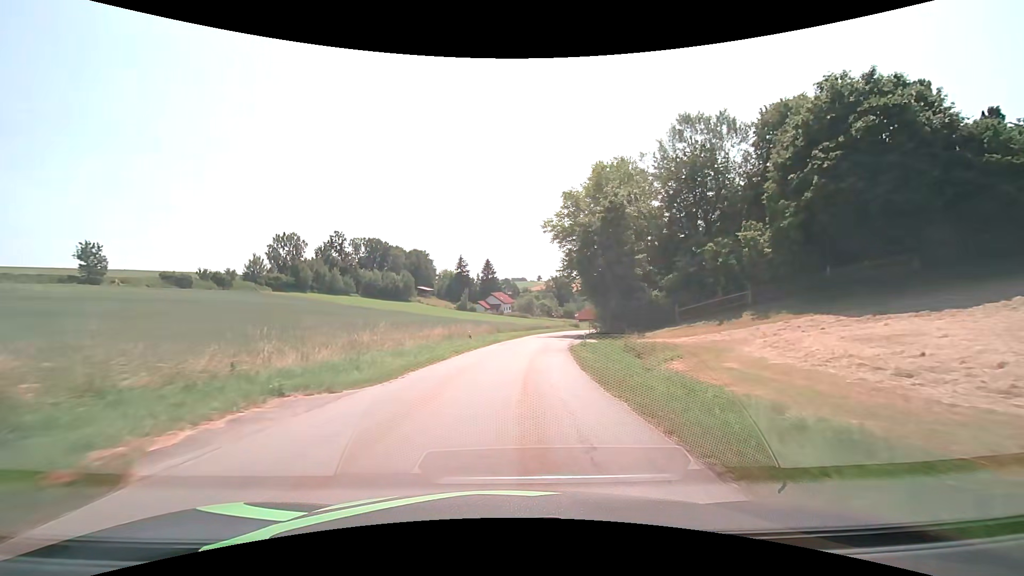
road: tertiary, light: Day
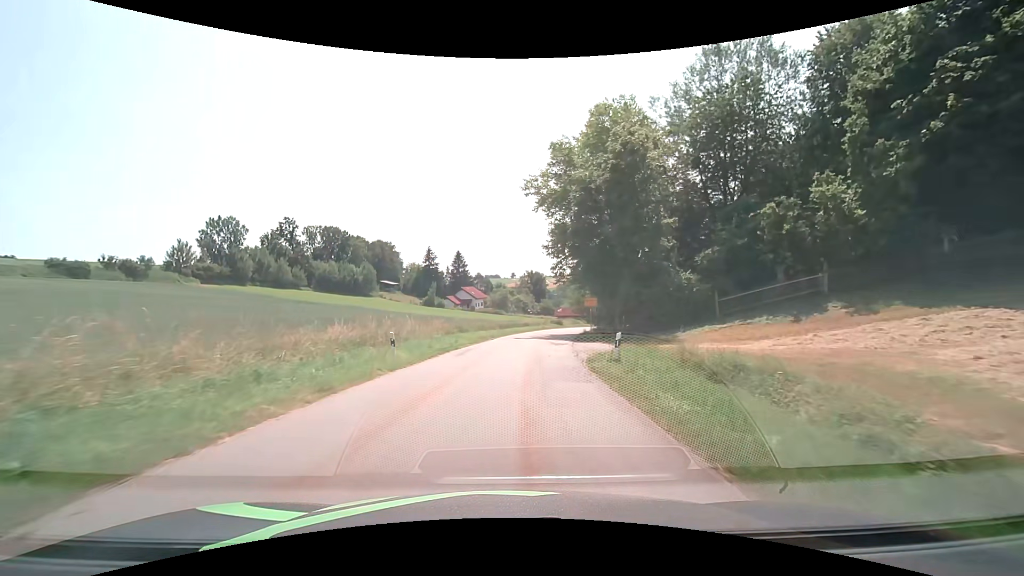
(+0.4, +15.3) m; +3°
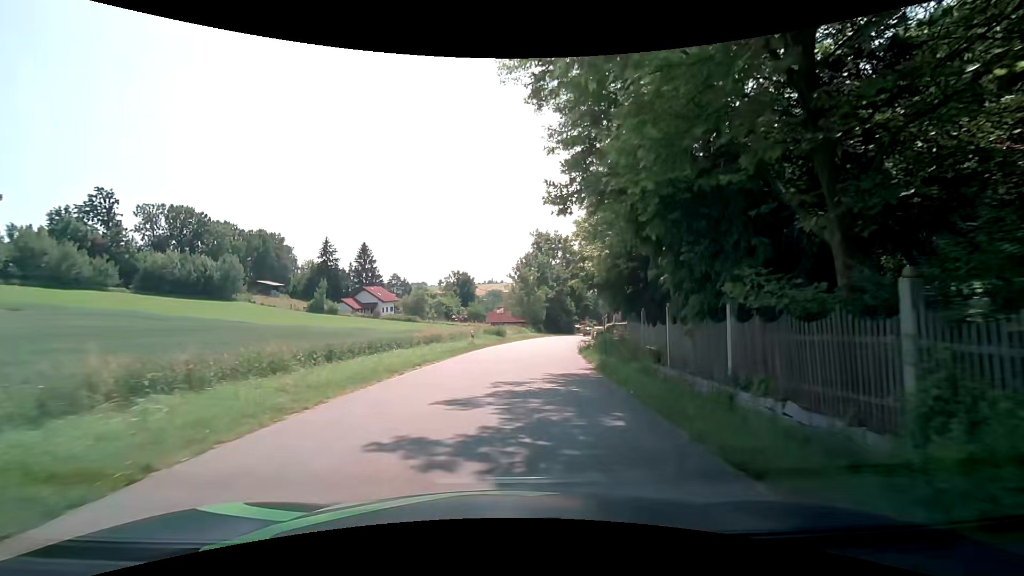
(+2.3, +35.0) m; +8°
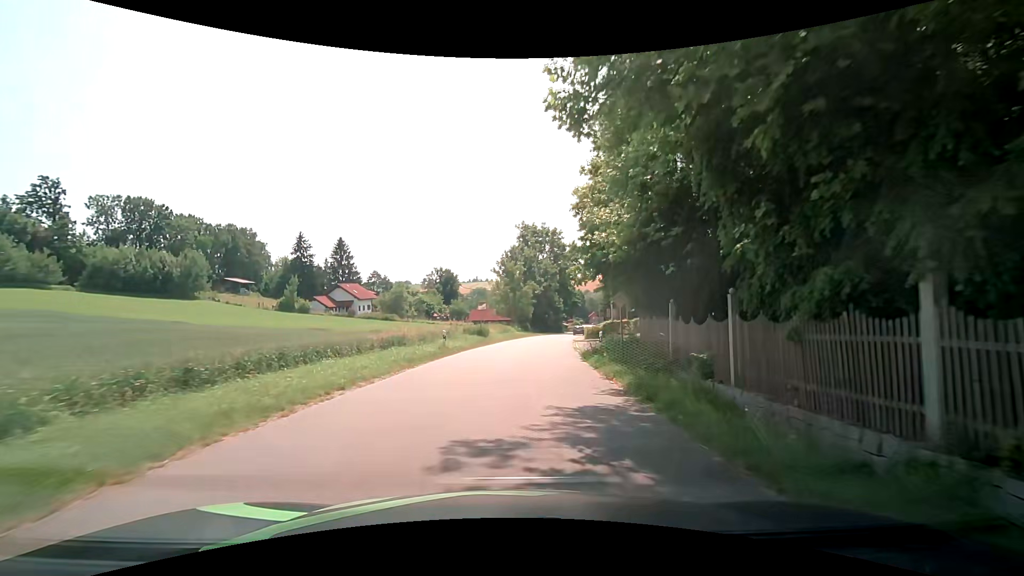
(+0.1, +6.4) m; +2°
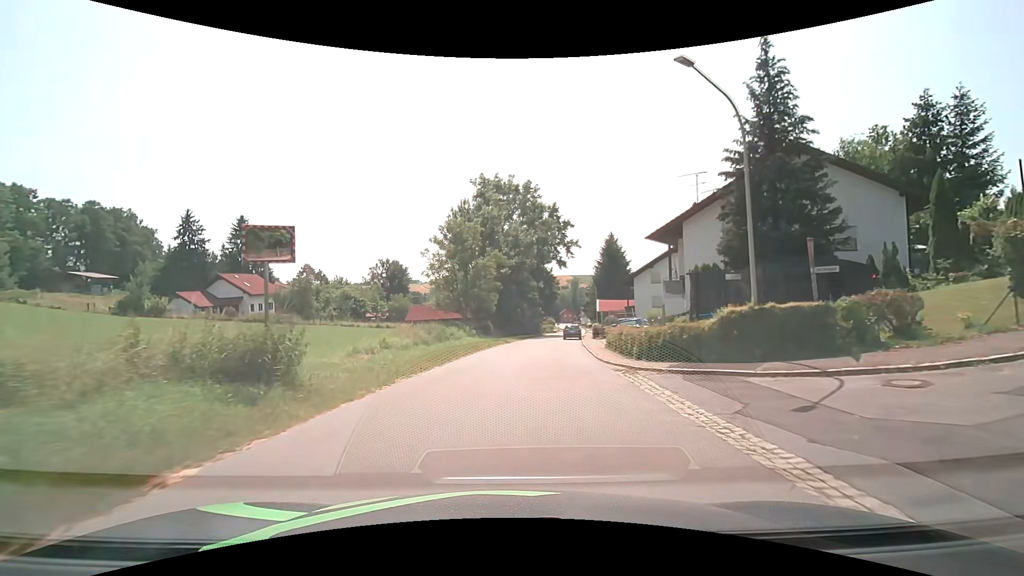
(+1.4, +31.0) m; +4°
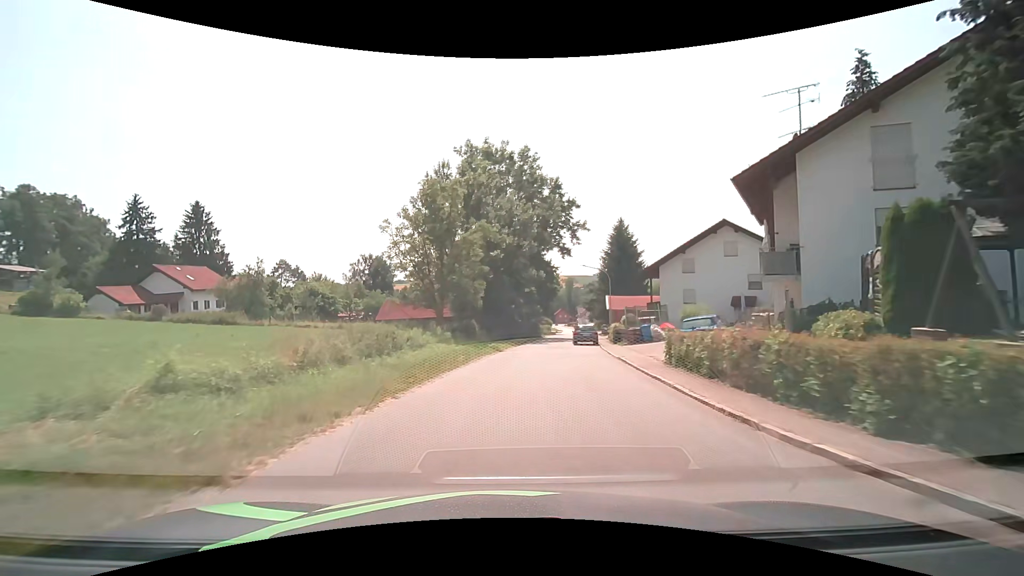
(0.0, +12.5) m; +1°
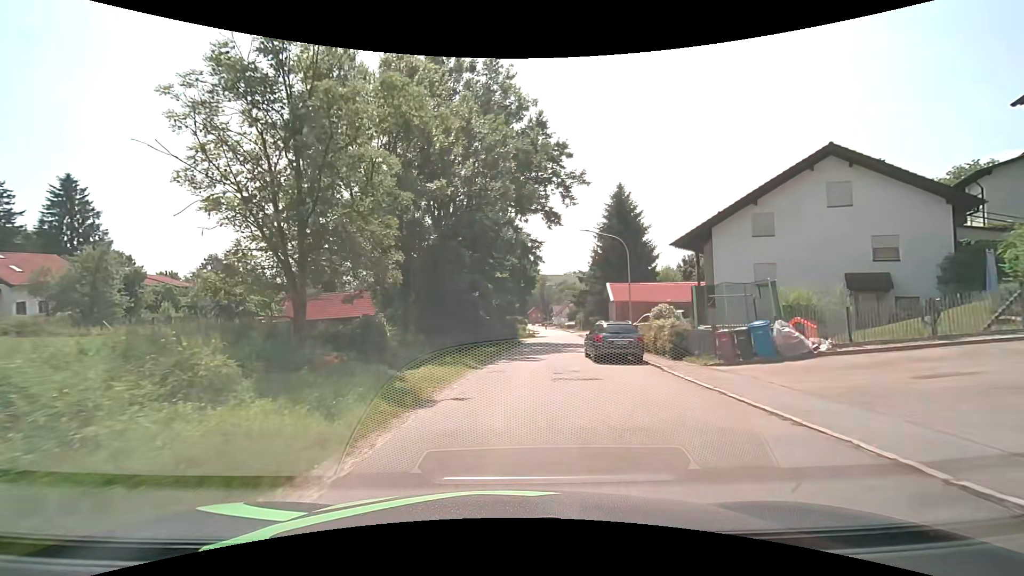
(+0.5, +18.2) m; +3°
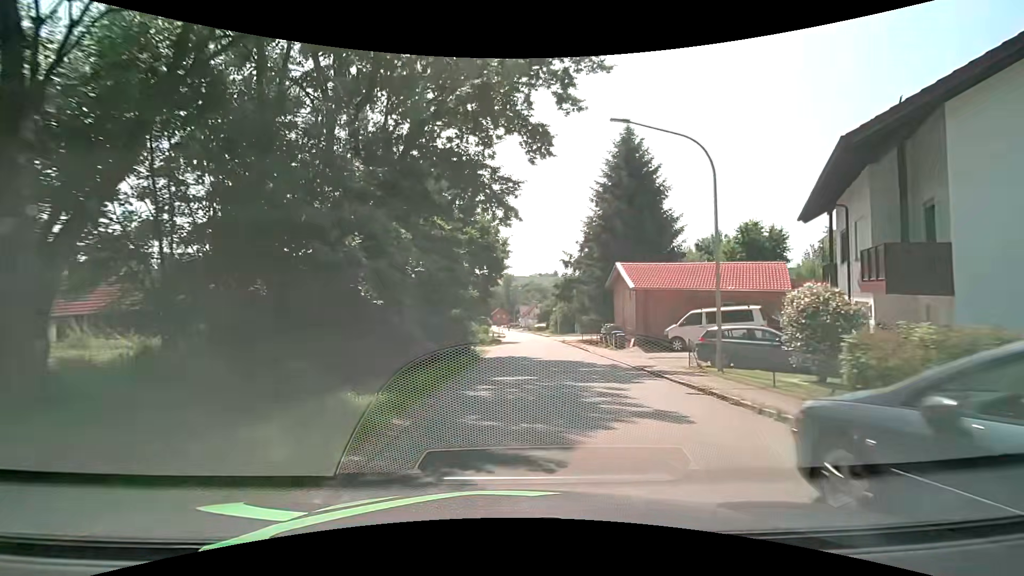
(+0.6, +17.7) m; +4°
